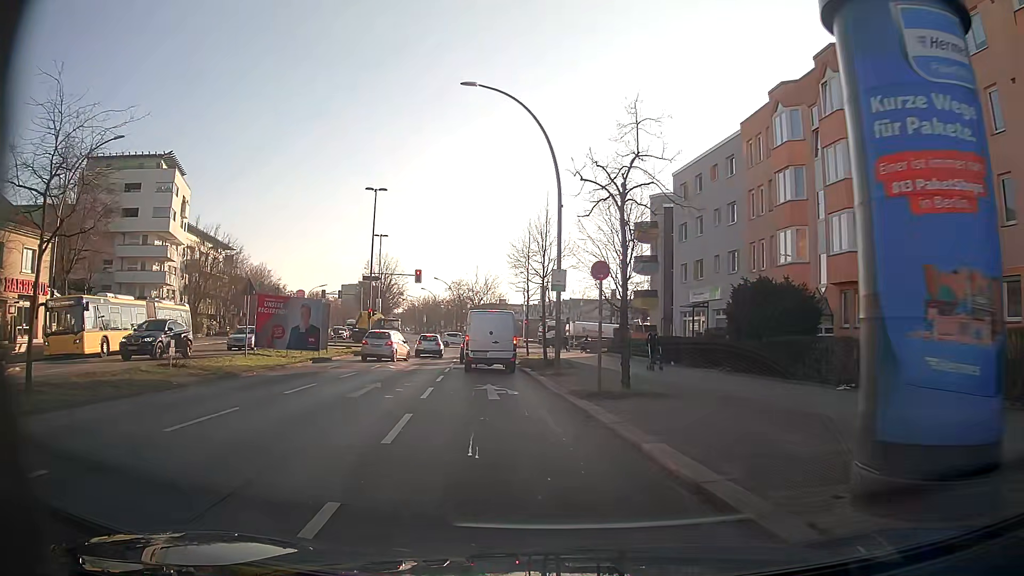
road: secondary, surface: asphalt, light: Day
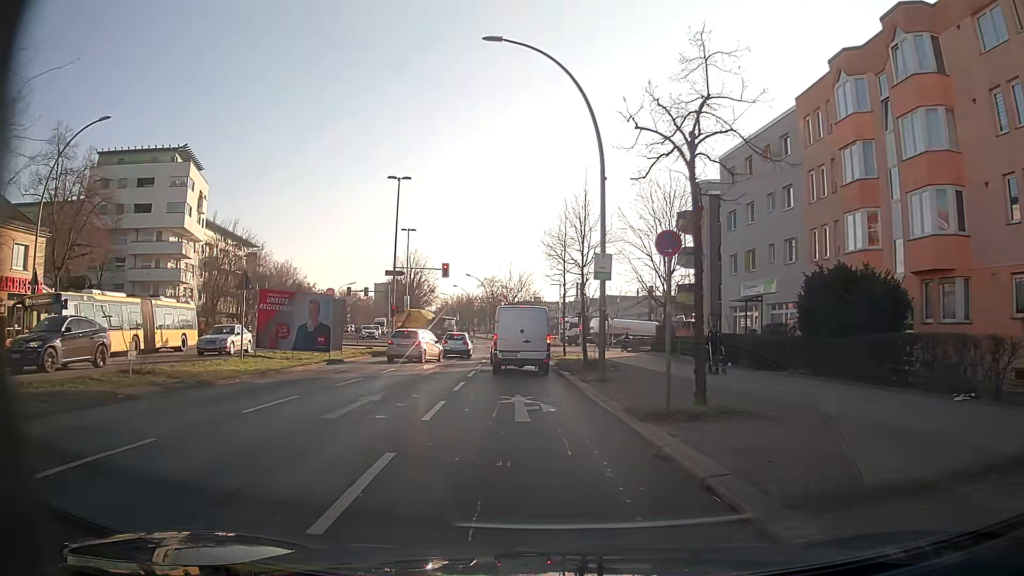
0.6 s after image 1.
(-0.1, +3.9) m; -5°
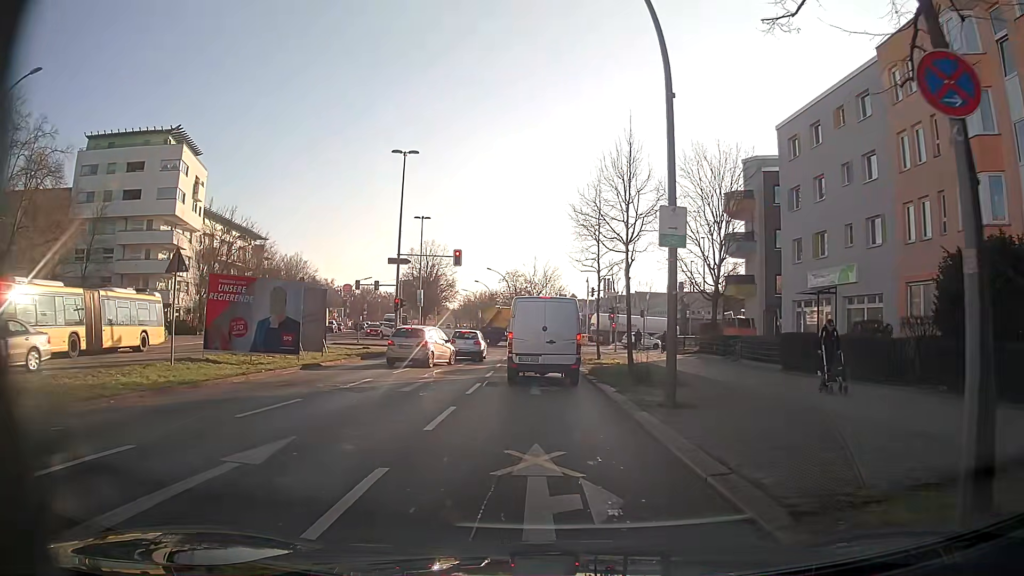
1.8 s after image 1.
(0.0, +6.8) m; -2°
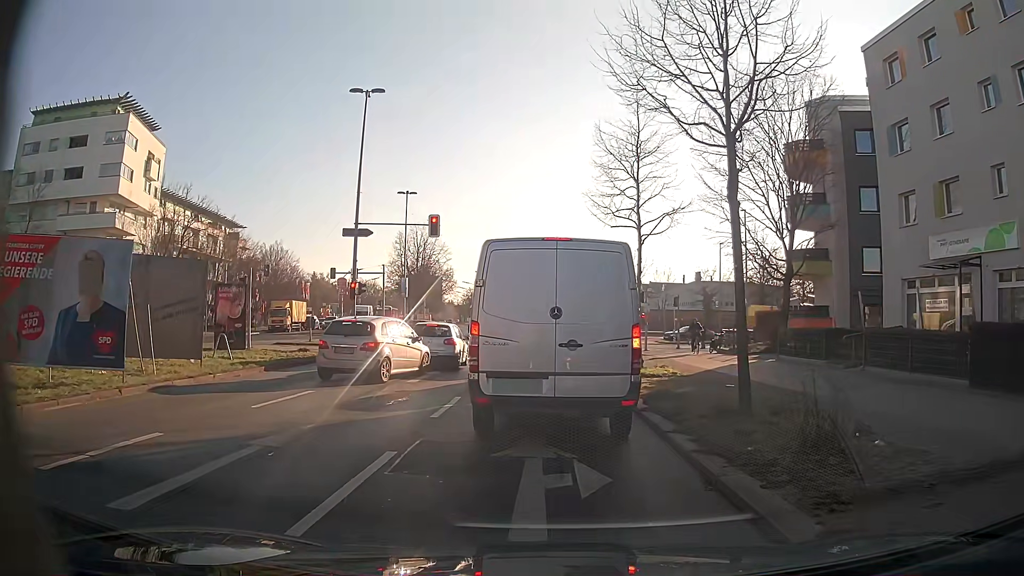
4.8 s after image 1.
(+0.1, +11.0) m; 0°
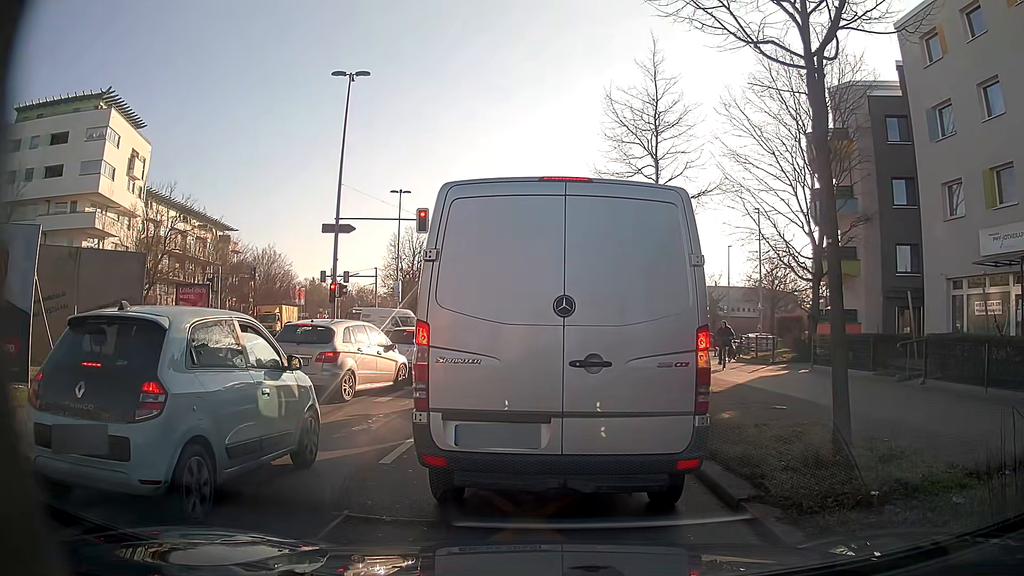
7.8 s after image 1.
(0.0, +3.1) m; 0°
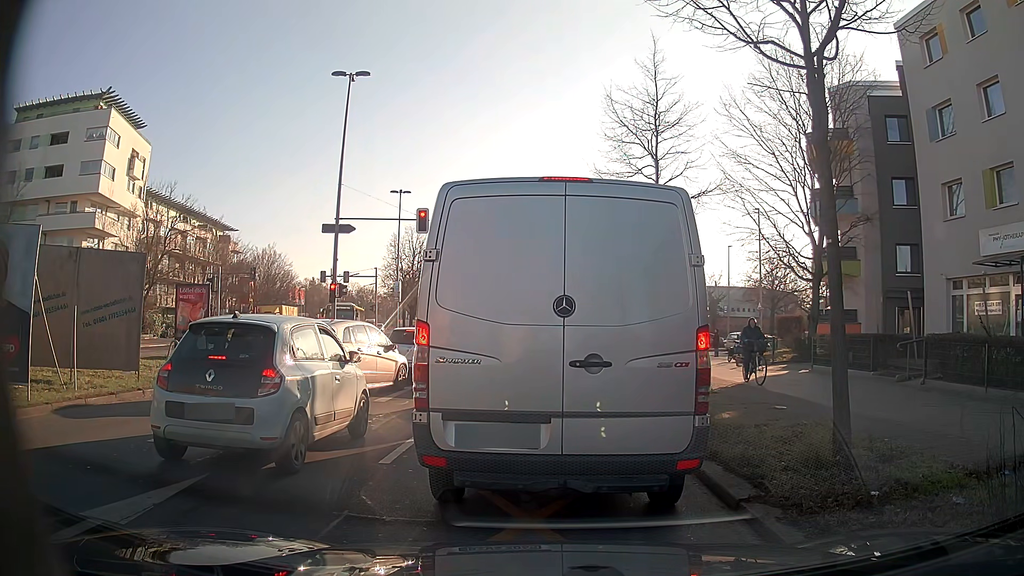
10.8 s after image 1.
(0.0, +0.1) m; 0°
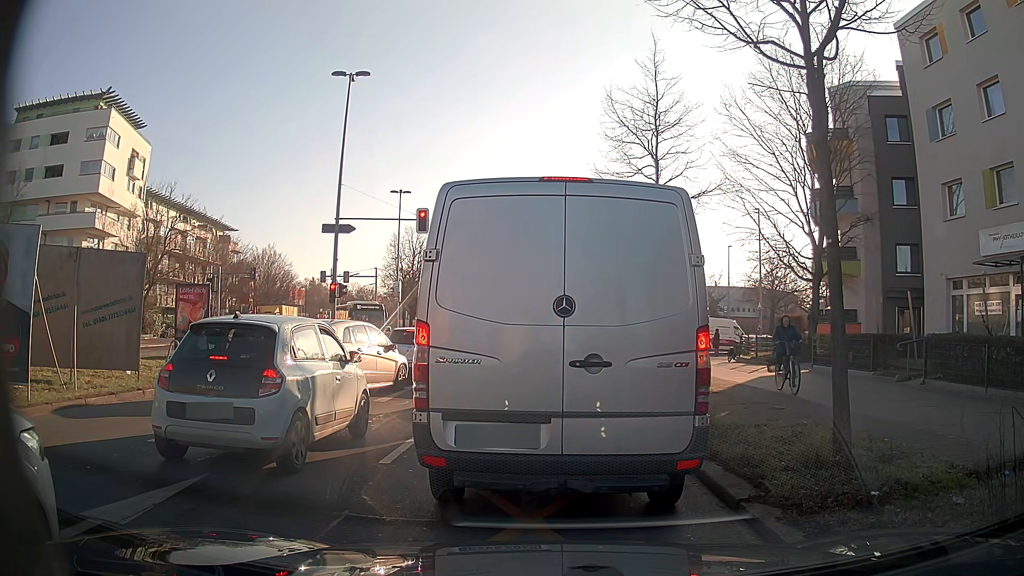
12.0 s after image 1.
(0.0, 0.0) m; 0°
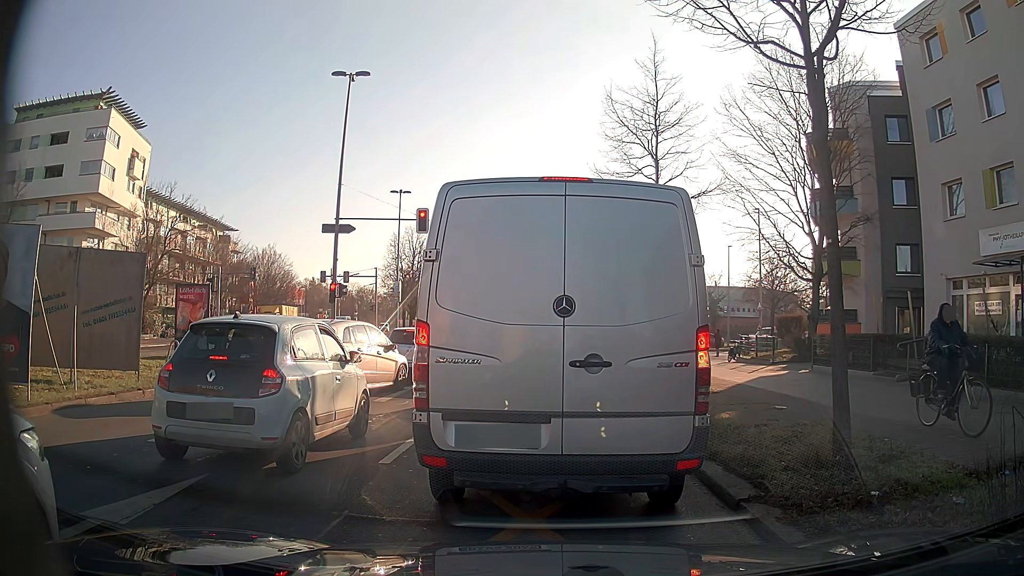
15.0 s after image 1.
(0.0, 0.0) m; 0°
